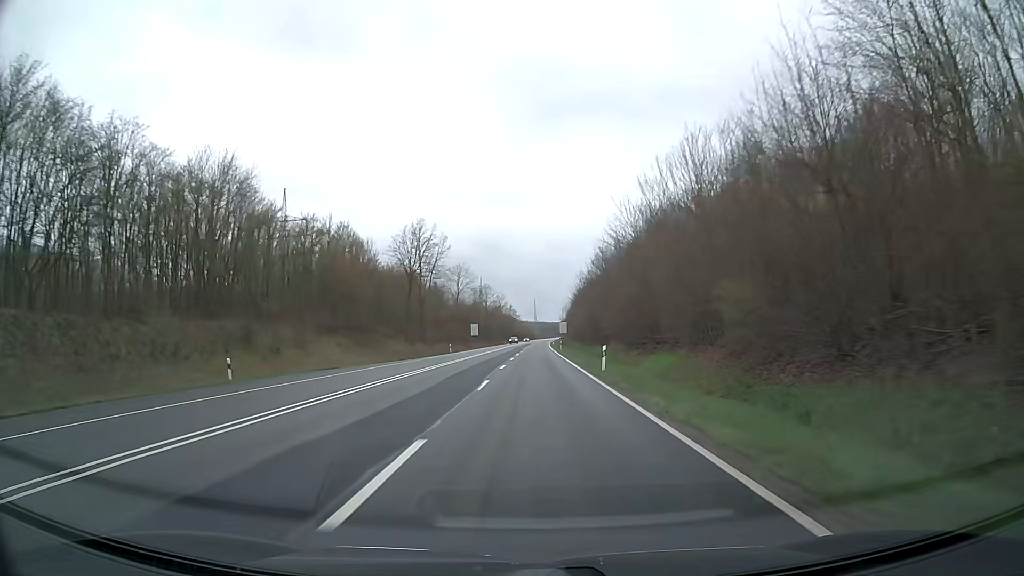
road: trunk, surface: asphalt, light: Day
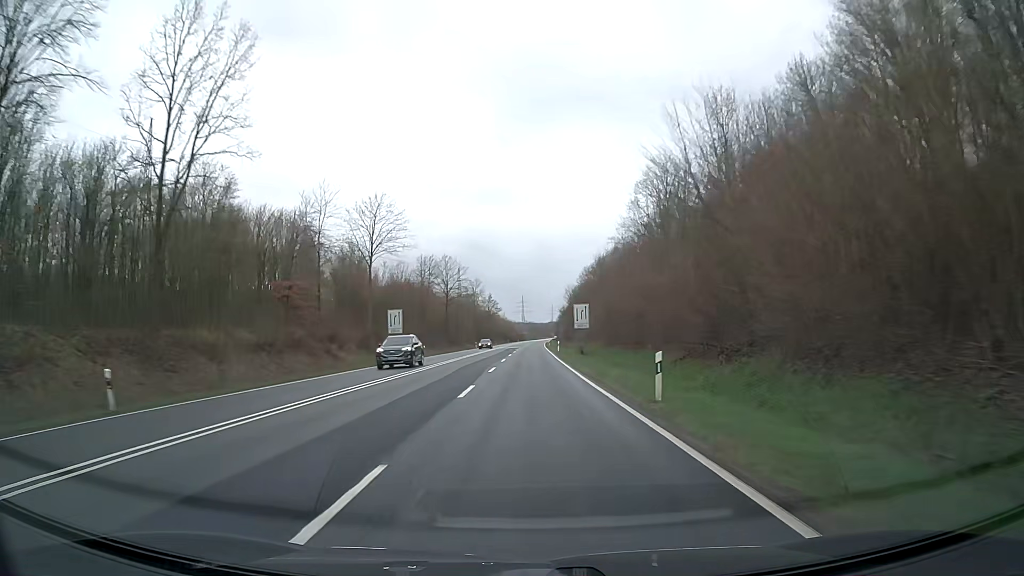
(+0.7, +63.2) m; +1°
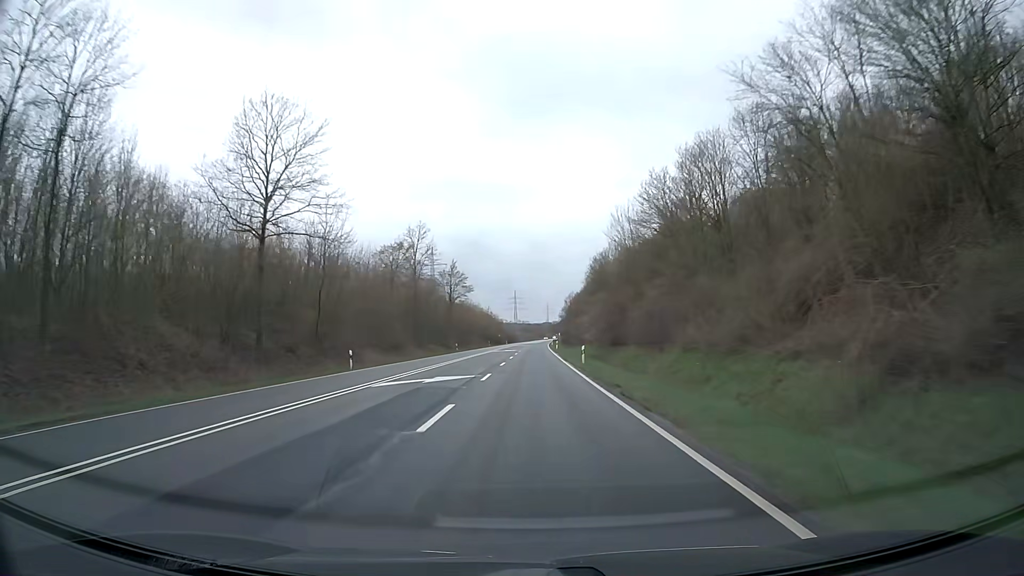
(+0.3, +78.9) m; +1°
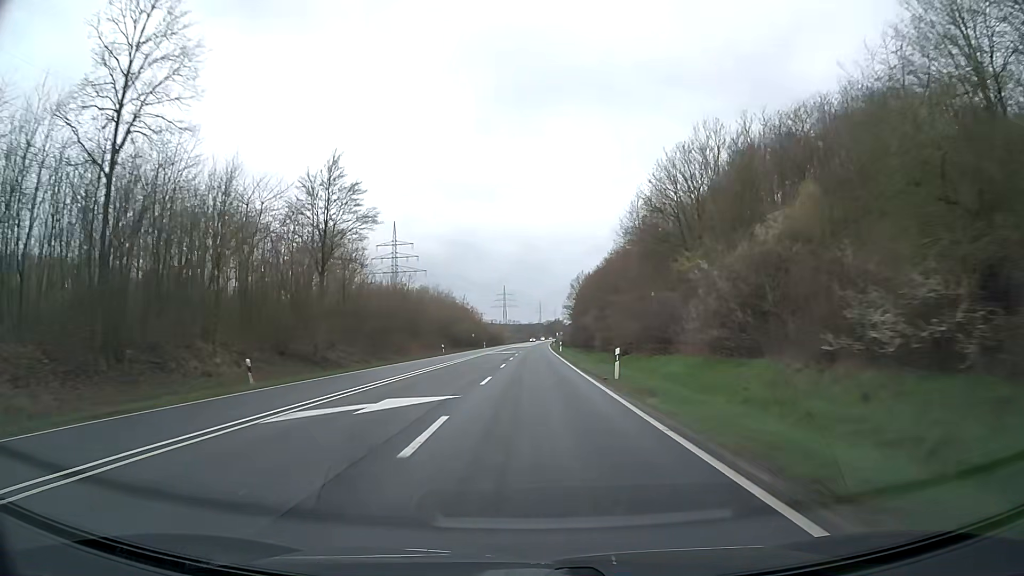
(+0.2, +63.2) m; +1°
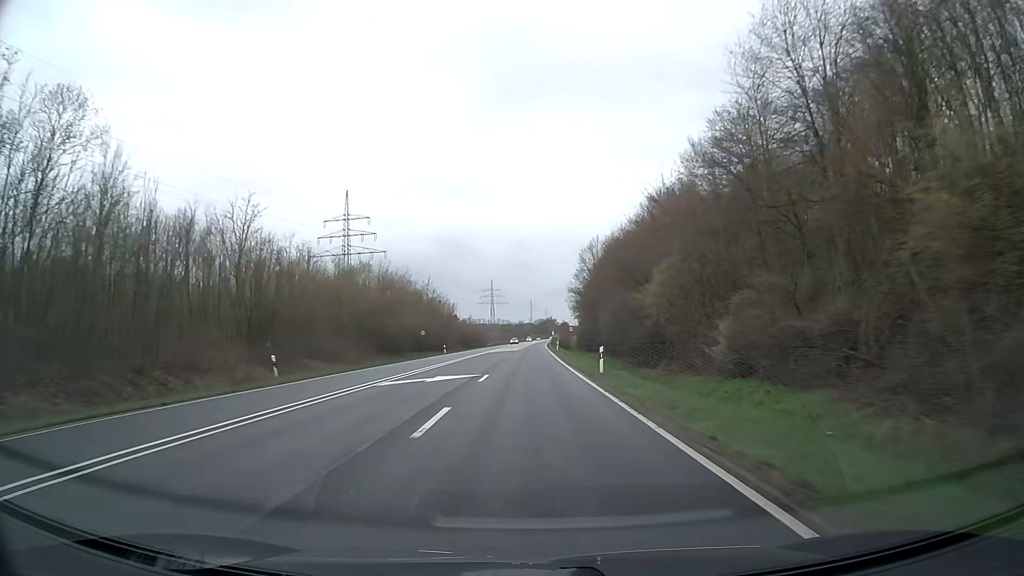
(+0.3, +47.4) m; +1°
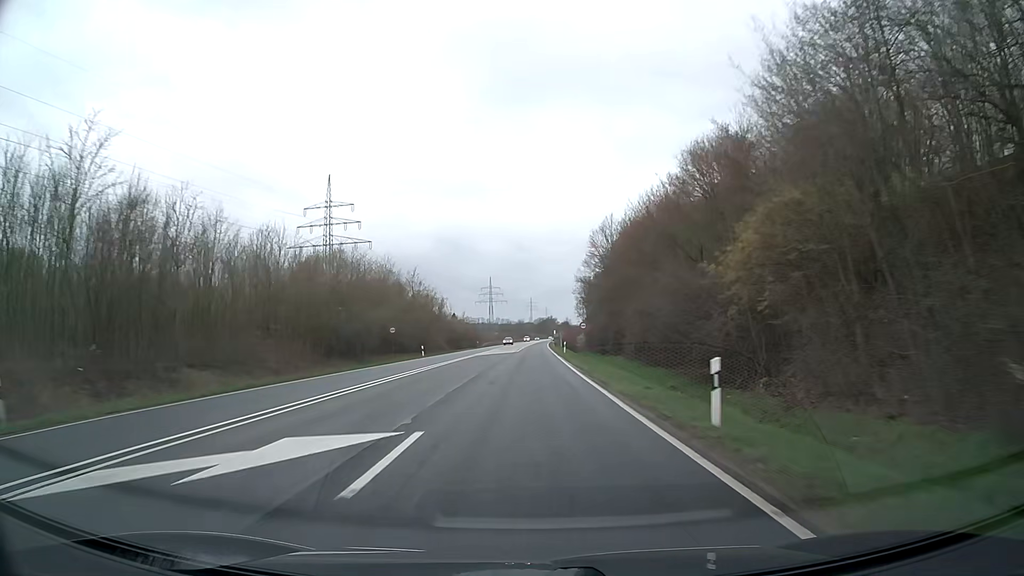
(0.0, +15.8) m; 0°
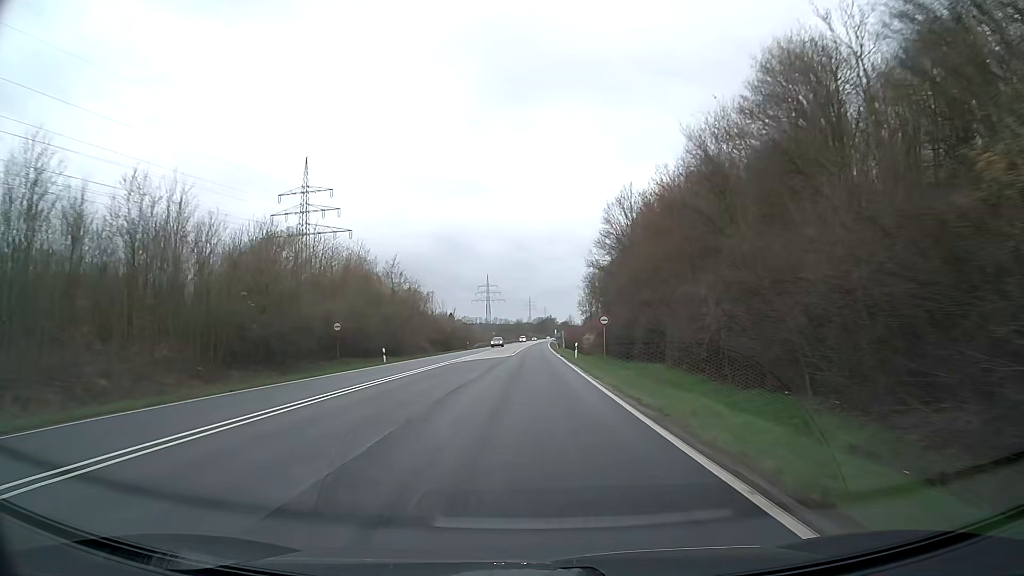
(0.0, +15.8) m; 0°
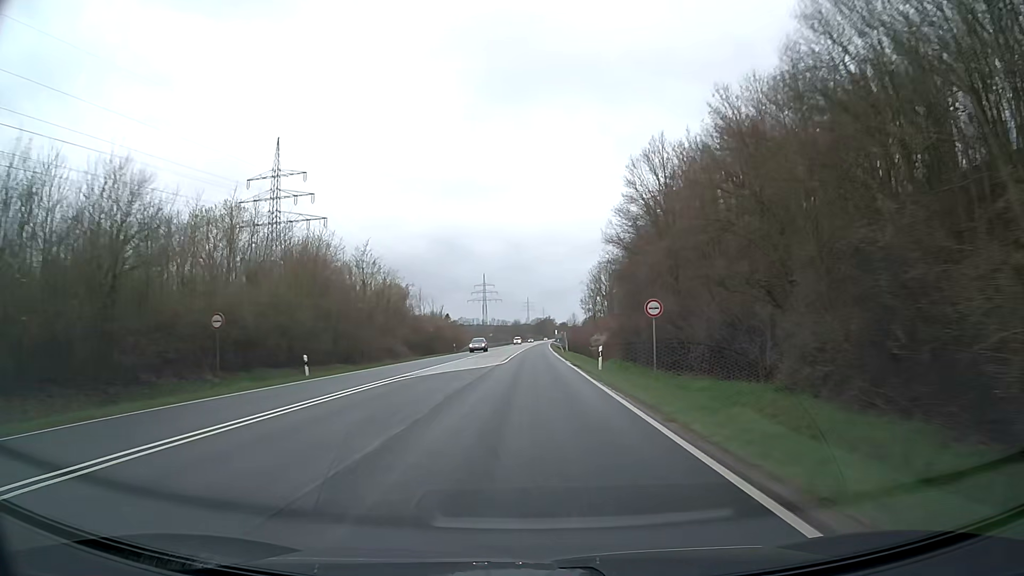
(0.0, +15.8) m; 0°
(0, +10) (0, +20) (0, +30) (0, +40) (0, +50) (0, +60) (0, +70) (+1, +80) (+1, +90) (+1, +100) m
